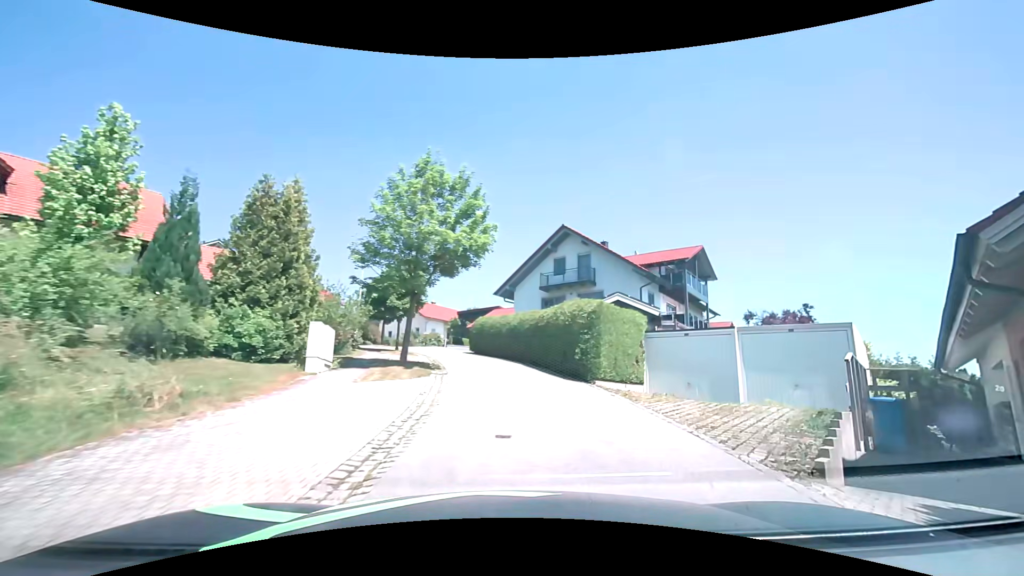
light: Day
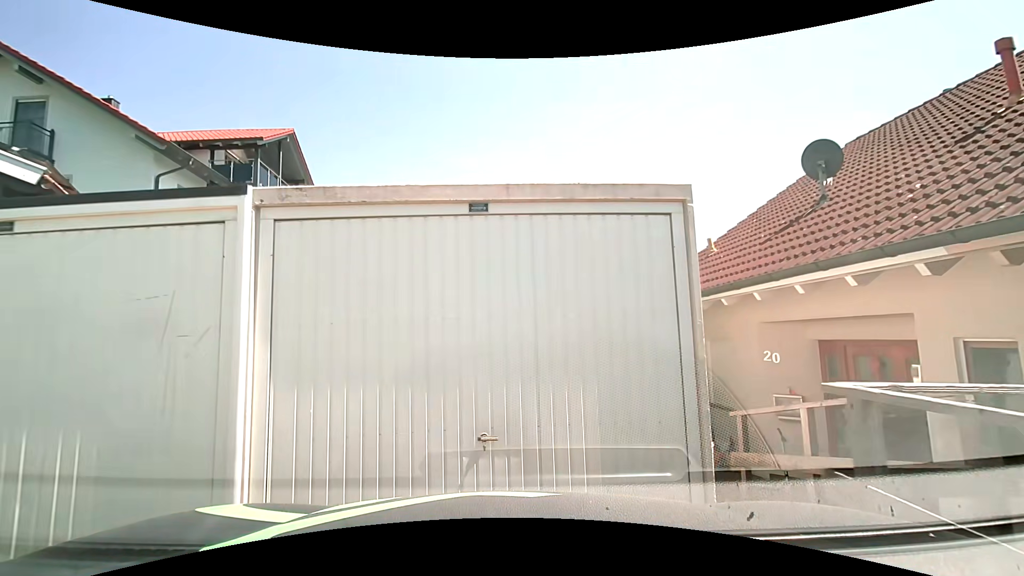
(+4.5, +11.8) m; +43°
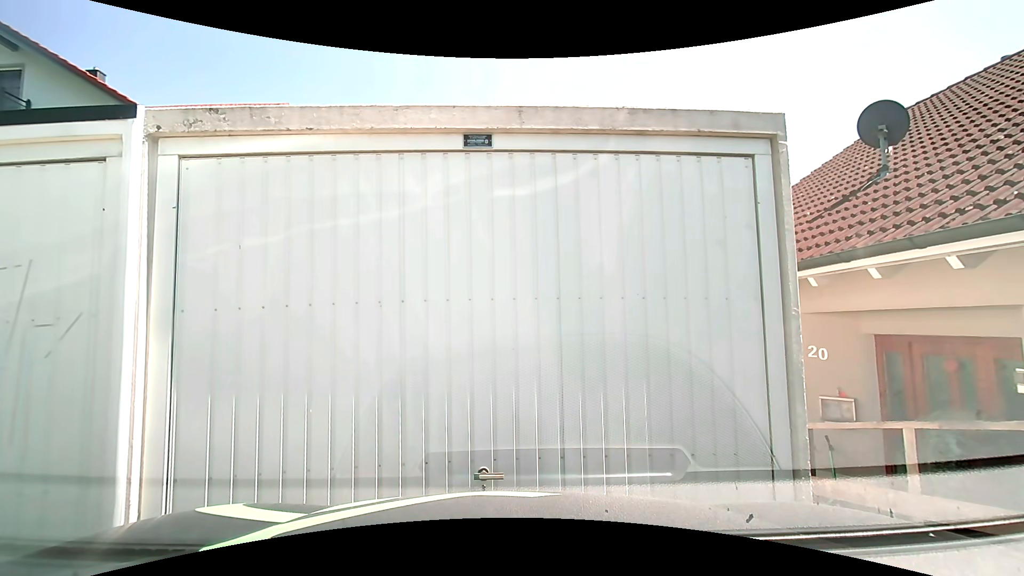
(0.0, +1.0) m; -1°
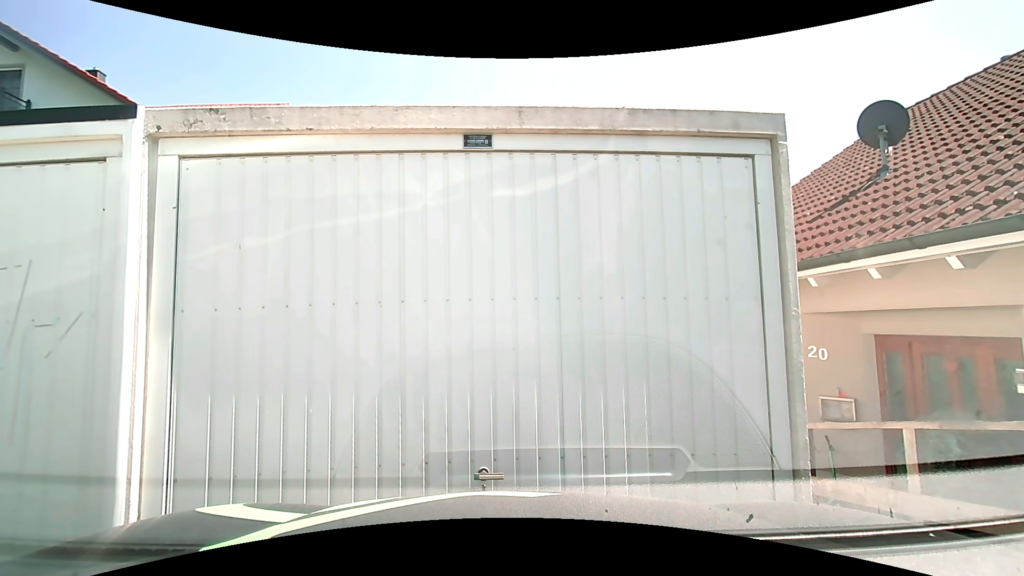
(0.0, 0.0) m; 0°
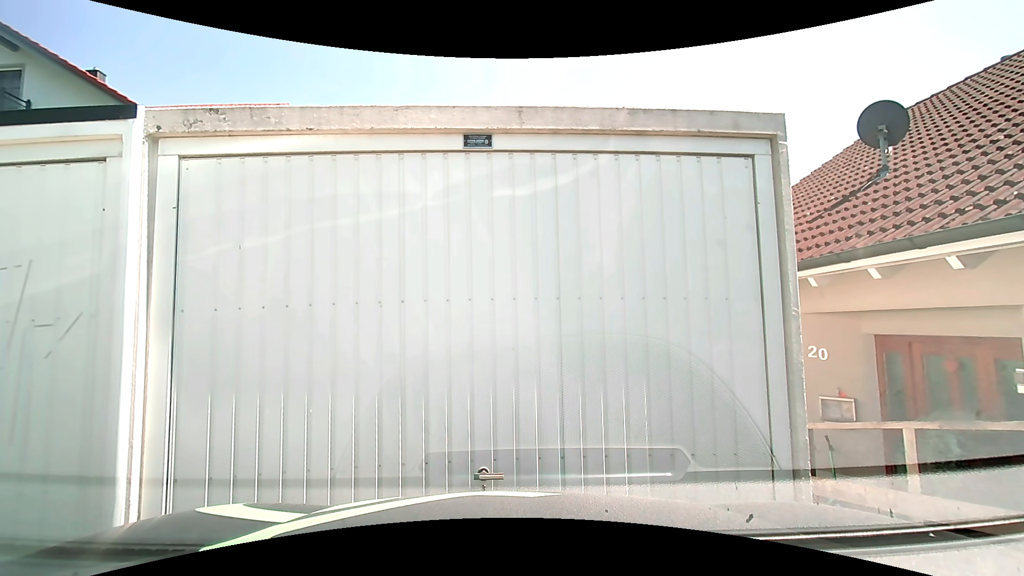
(0.0, 0.0) m; 0°
